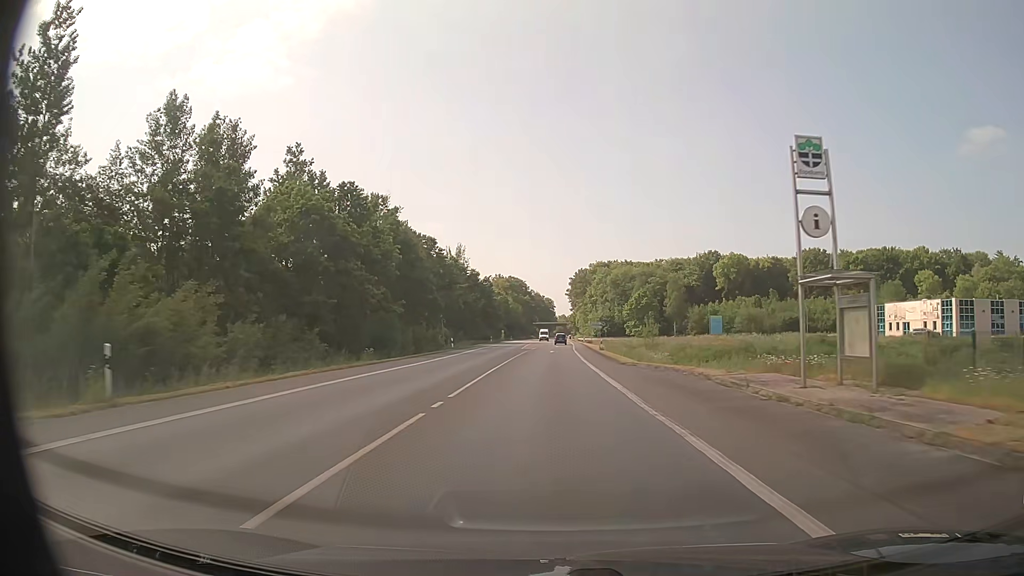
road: primary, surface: asphalt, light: Day
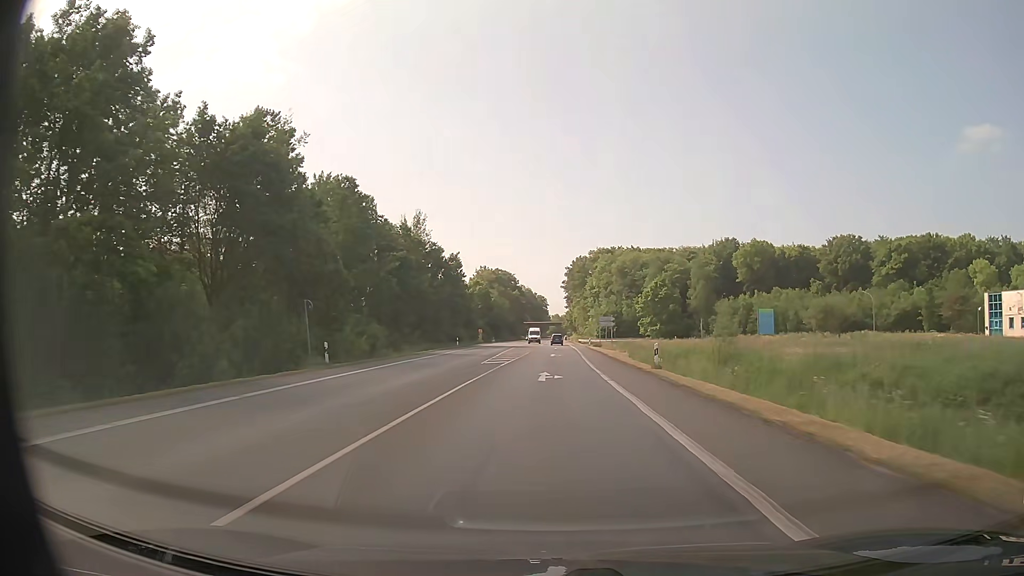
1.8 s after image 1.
(+0.2, +34.0) m; +1°
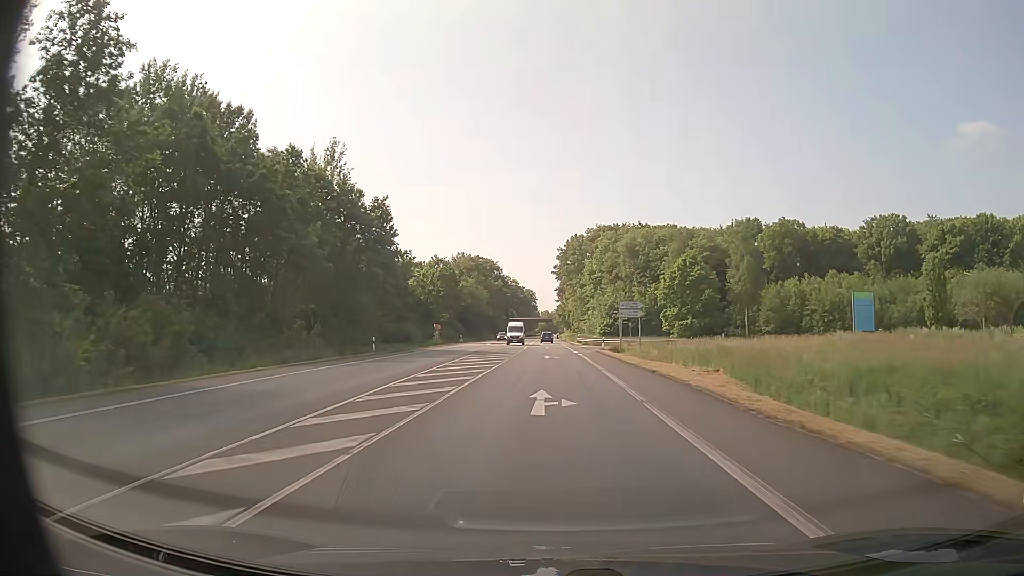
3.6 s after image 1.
(+0.2, +34.0) m; +1°
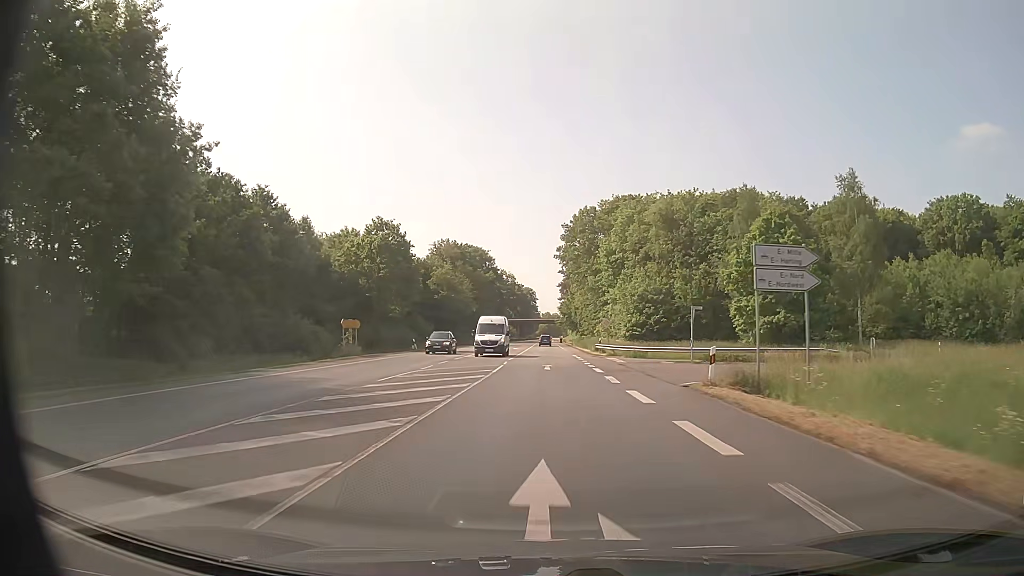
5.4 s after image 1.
(0.0, +34.0) m; 0°
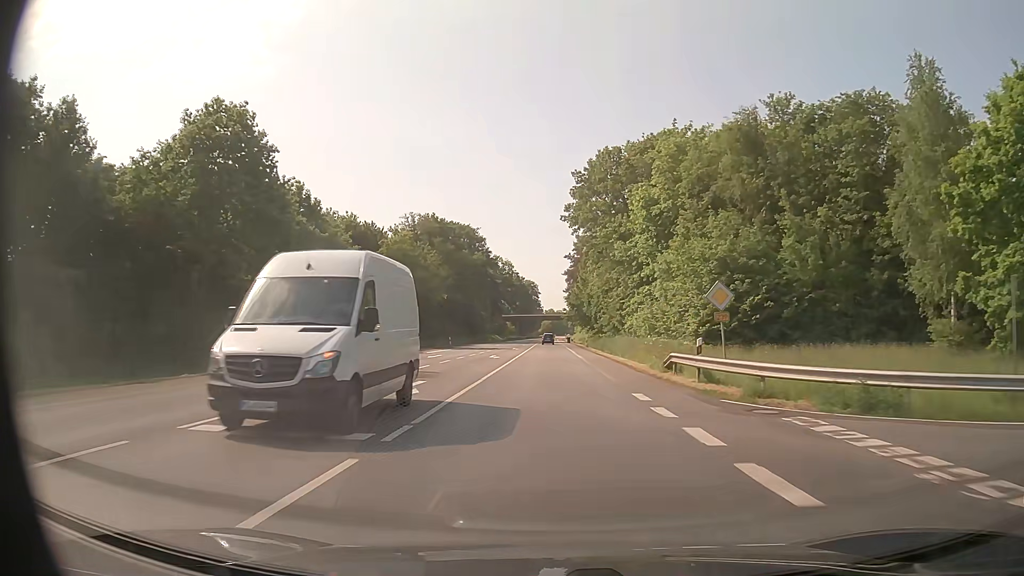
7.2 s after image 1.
(-0.2, +33.9) m; 0°
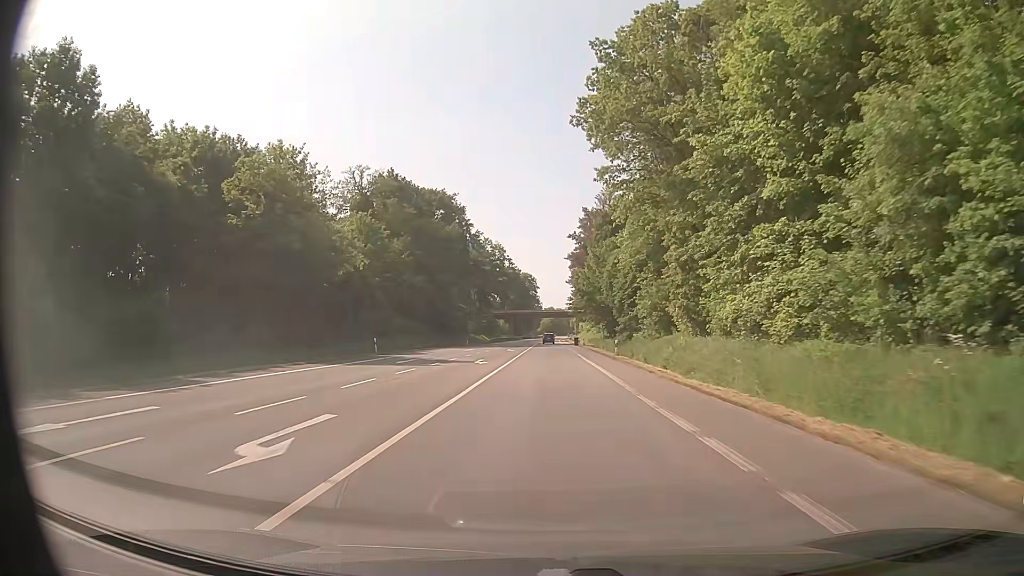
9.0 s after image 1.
(0.0, +33.9) m; 0°
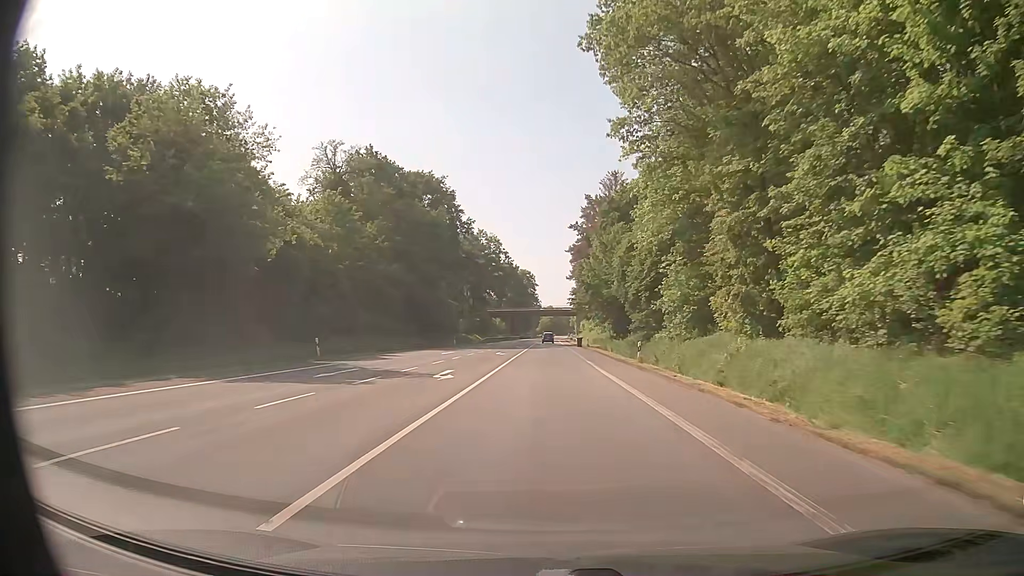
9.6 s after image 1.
(0.0, +11.3) m; 0°
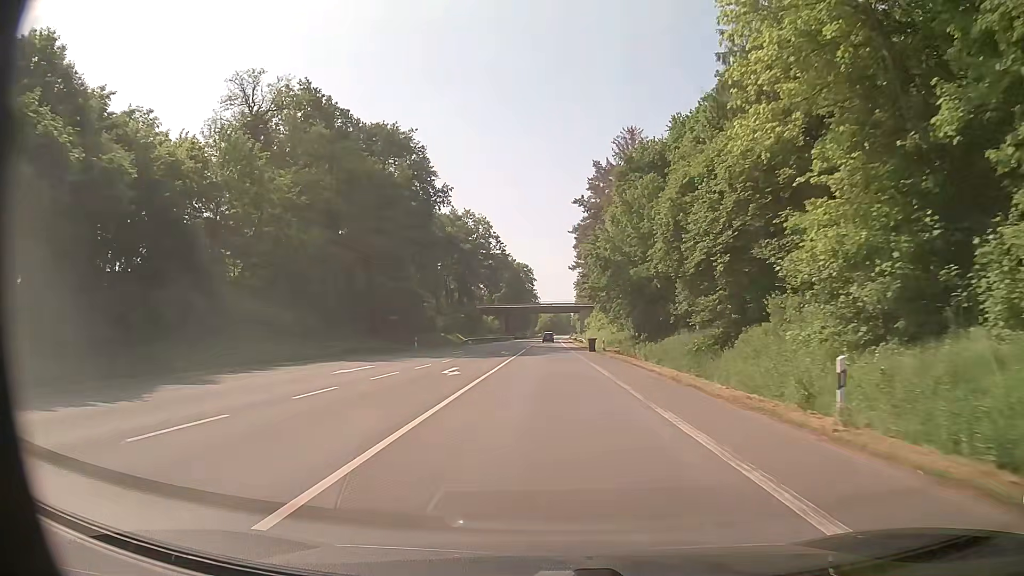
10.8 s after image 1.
(0.0, +22.6) m; 0°
(0, +10) (0, +20) (0, +30) (0, +40) (0, +50) (0, +60) (0, +70) (0, +80) (0, +90) (0, +100) m
